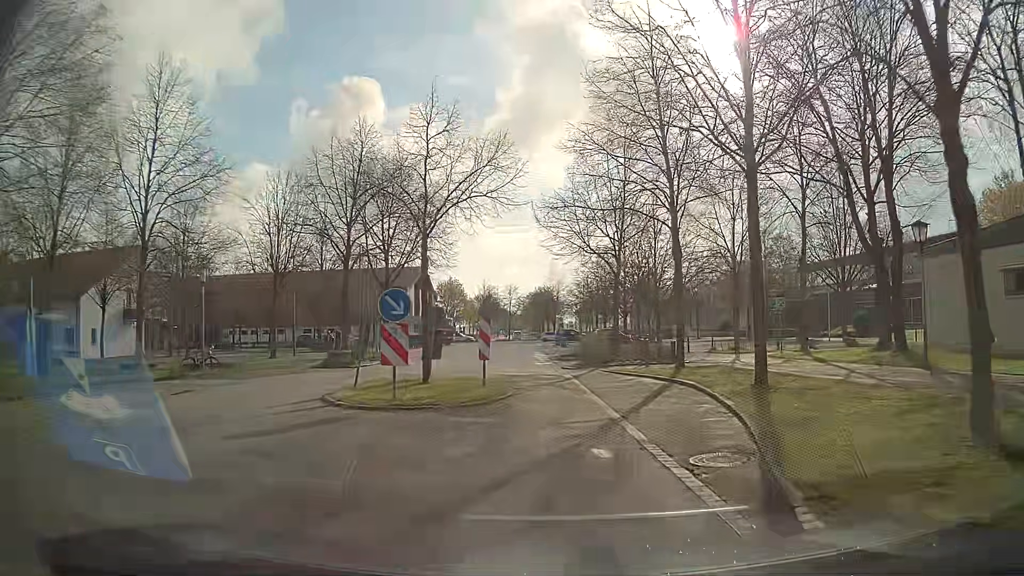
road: residential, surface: asphalt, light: Day
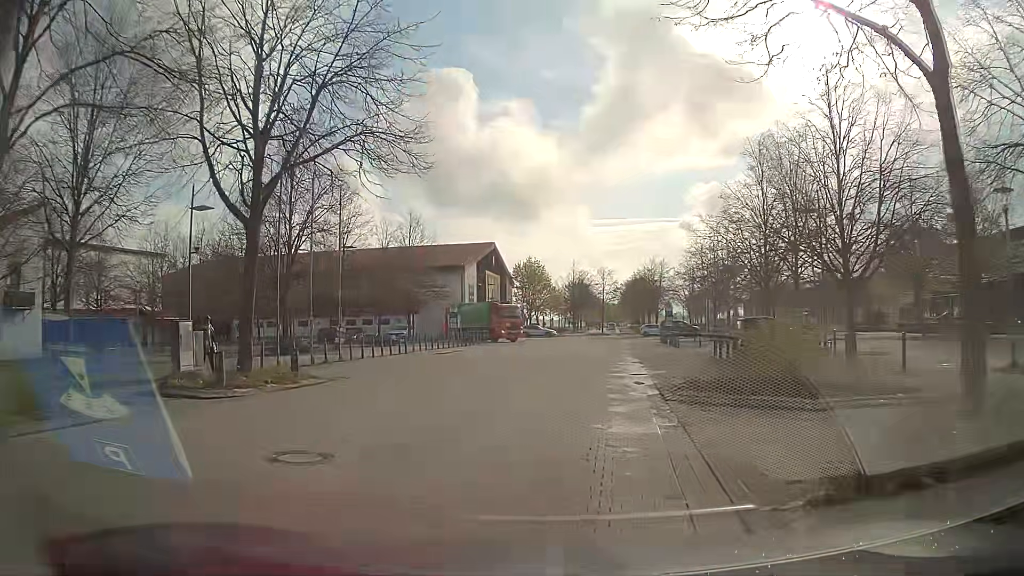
(+0.5, +22.3) m; -7°
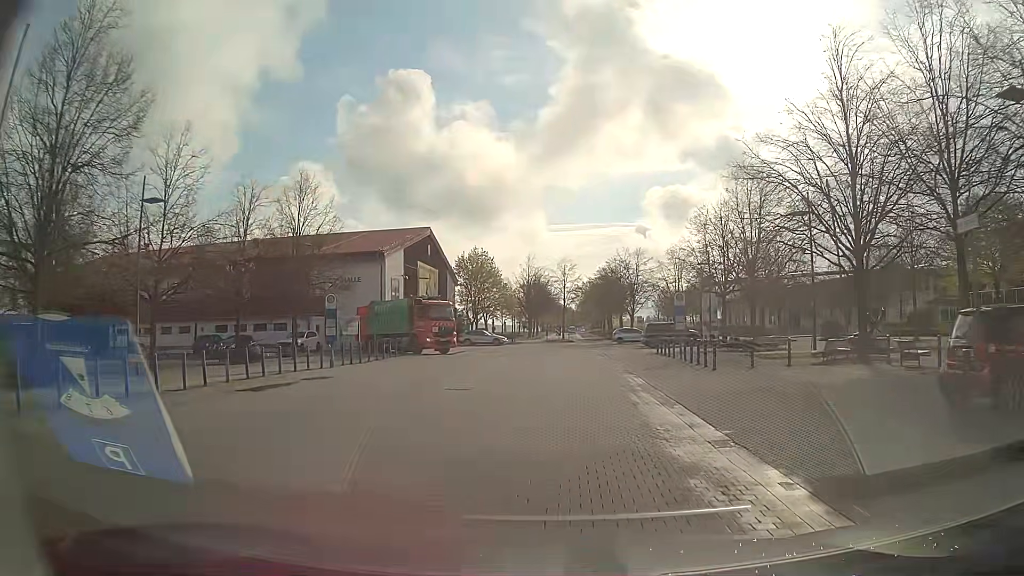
(+0.4, +17.8) m; +3°
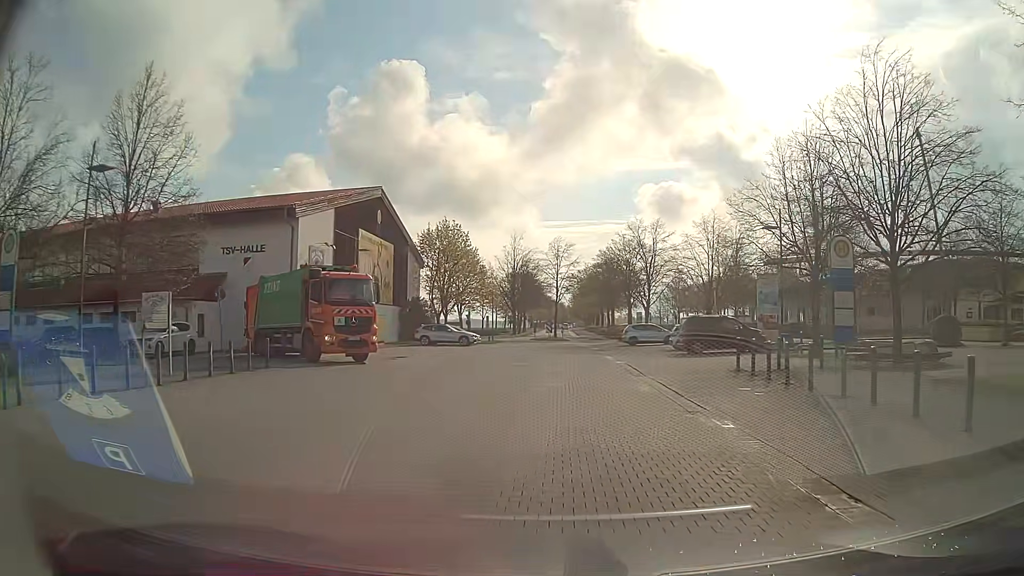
(0.0, +18.0) m; +1°
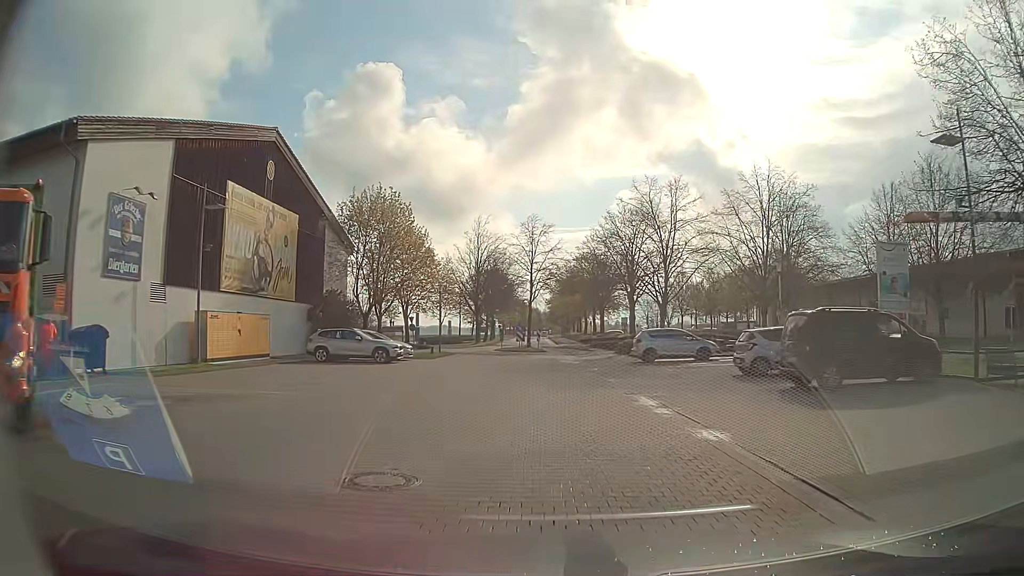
(+0.2, +18.1) m; +2°
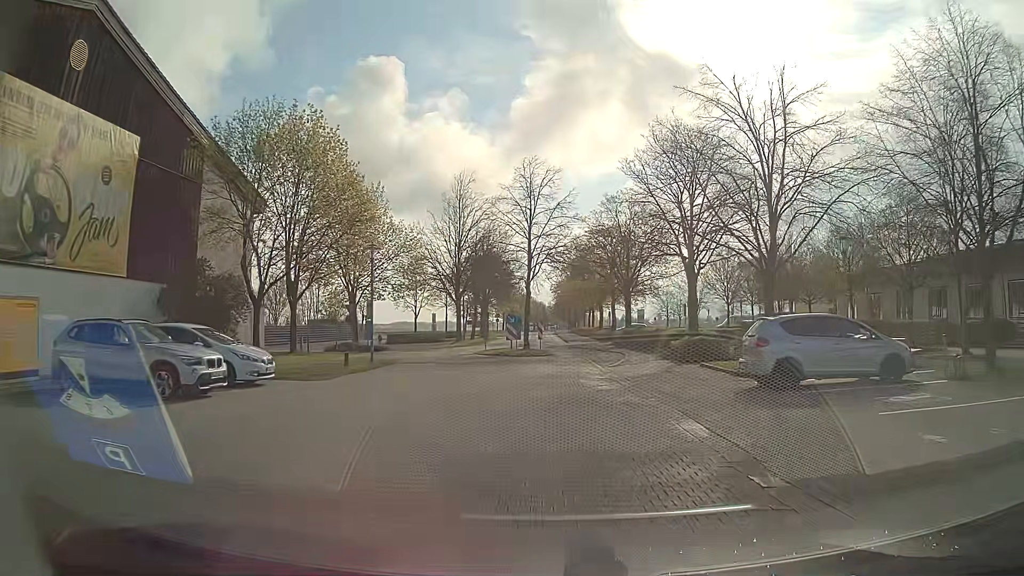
(+0.1, +18.0) m; 0°
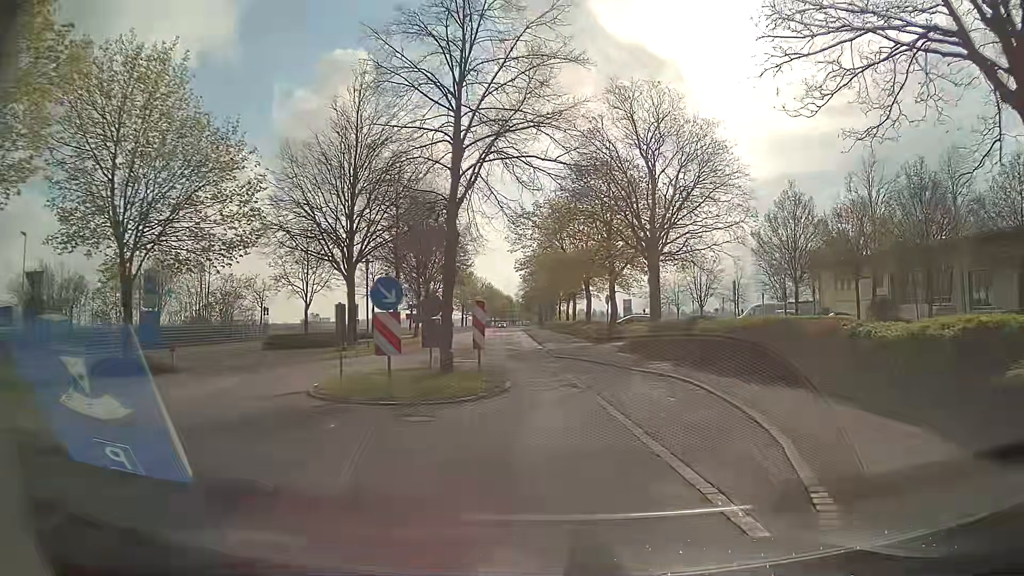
(+0.2, +22.6) m; +3°
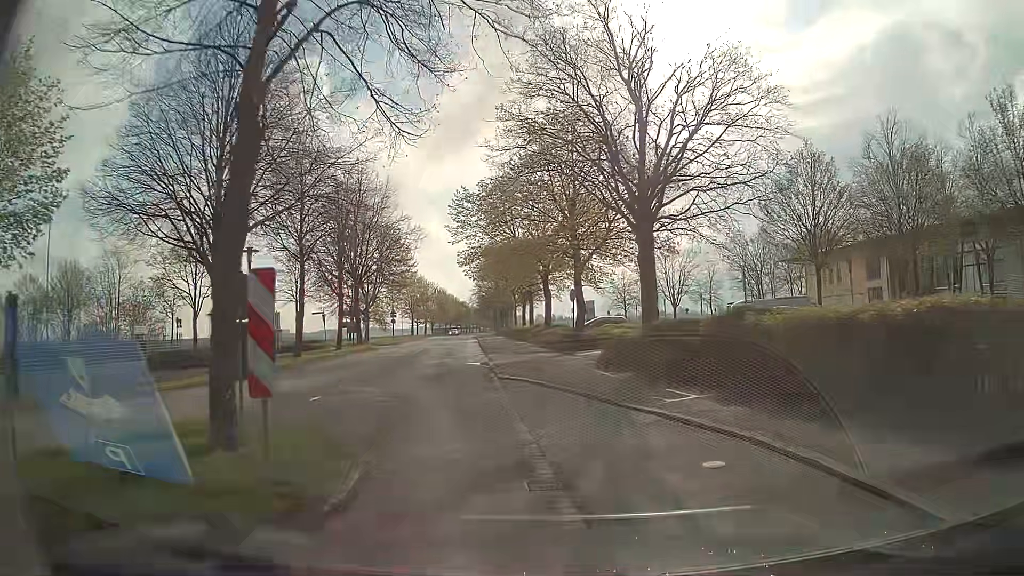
(+0.2, +9.0) m; +2°
